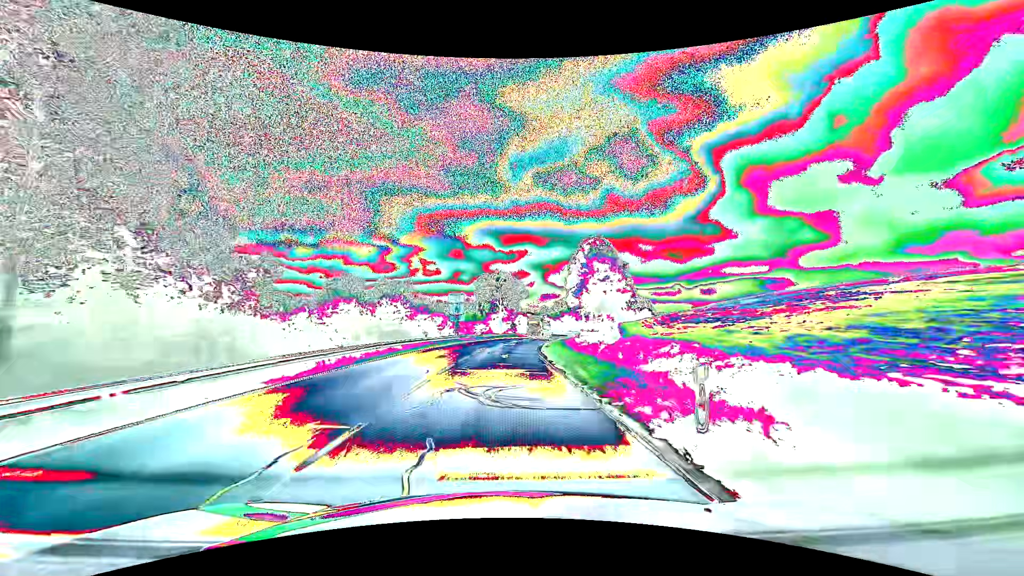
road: secondary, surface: asphalt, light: Day
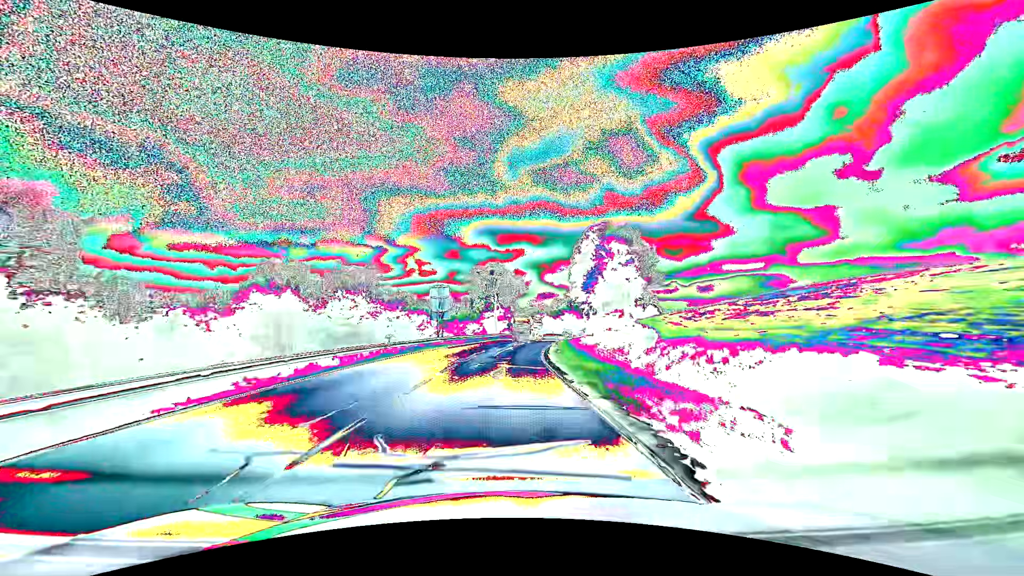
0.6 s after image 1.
(0.0, +11.1) m; 0°
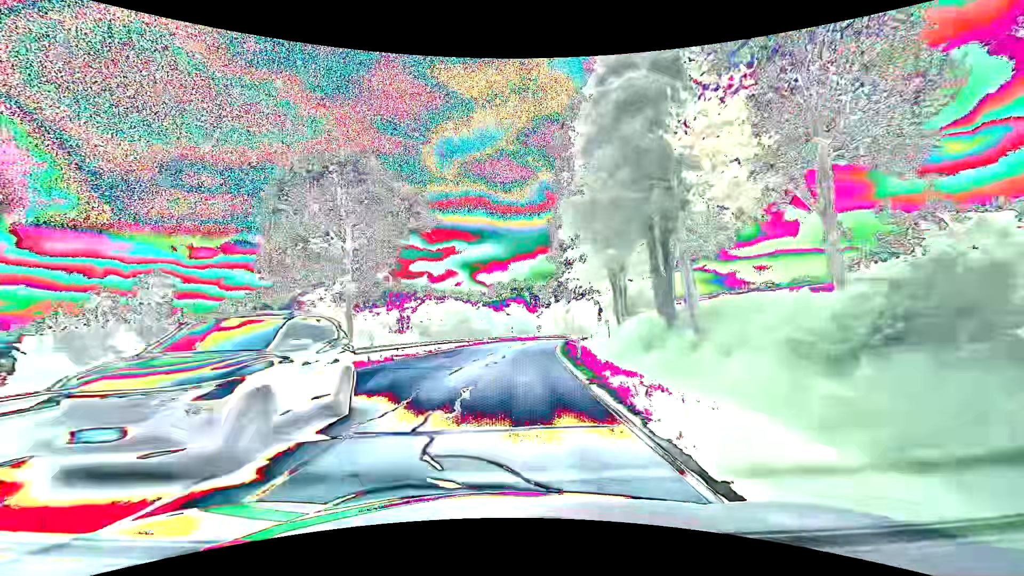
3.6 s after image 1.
(+3.1, +55.3) m; +8°
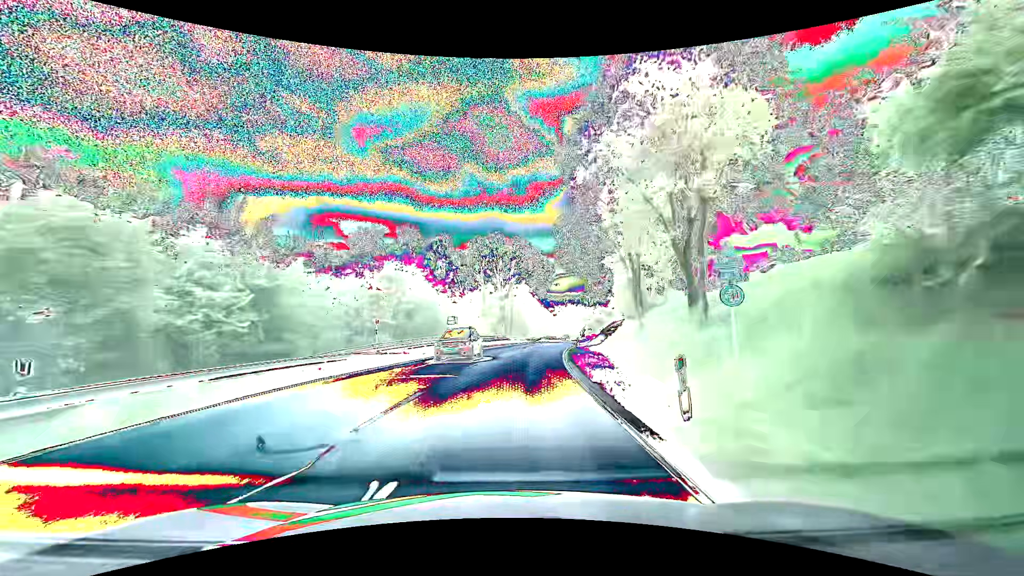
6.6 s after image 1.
(+4.0, +55.4) m; +9°
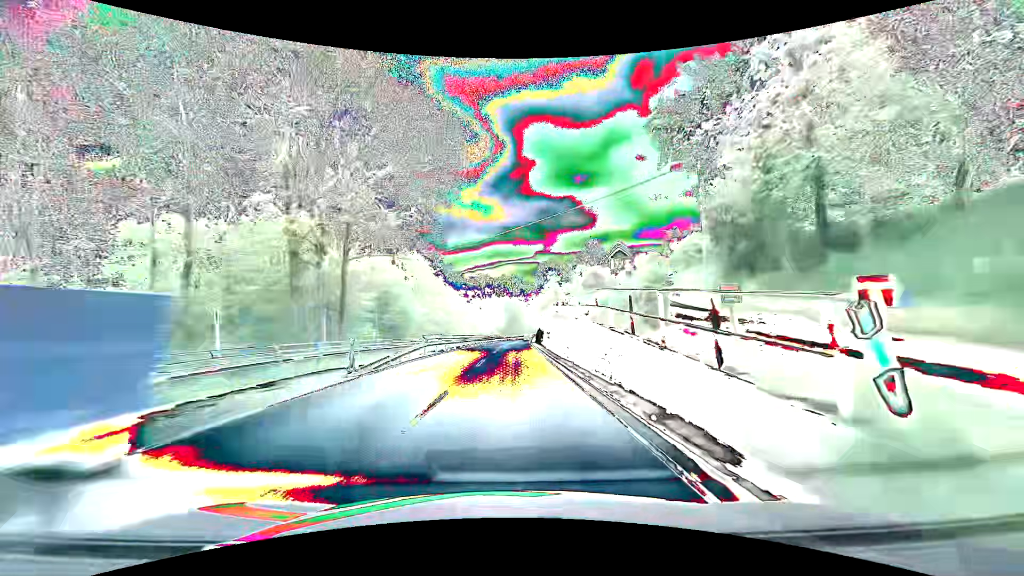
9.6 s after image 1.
(+5.1, +55.7) m; +10°
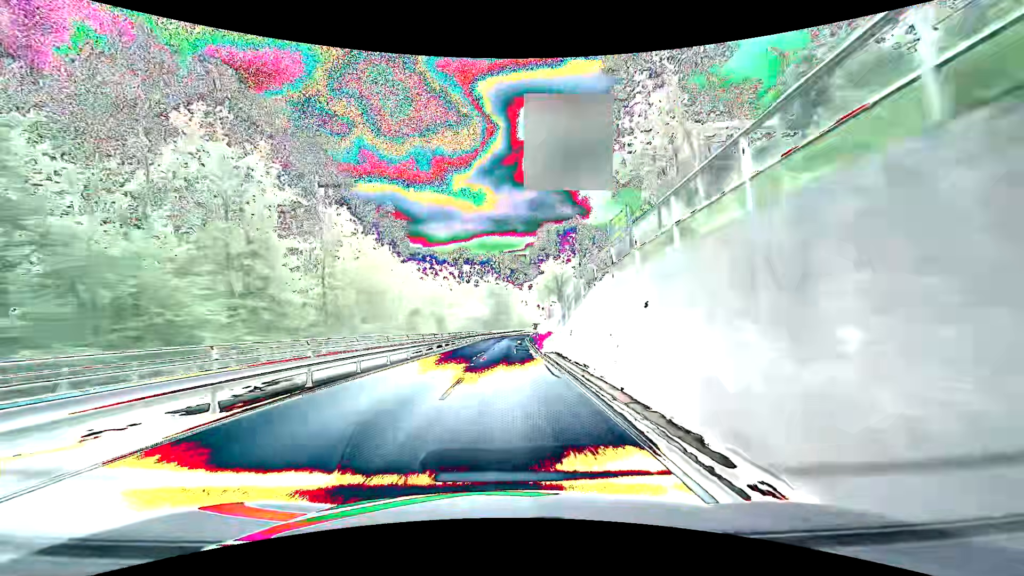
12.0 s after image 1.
(+0.5, +45.1) m; +1°
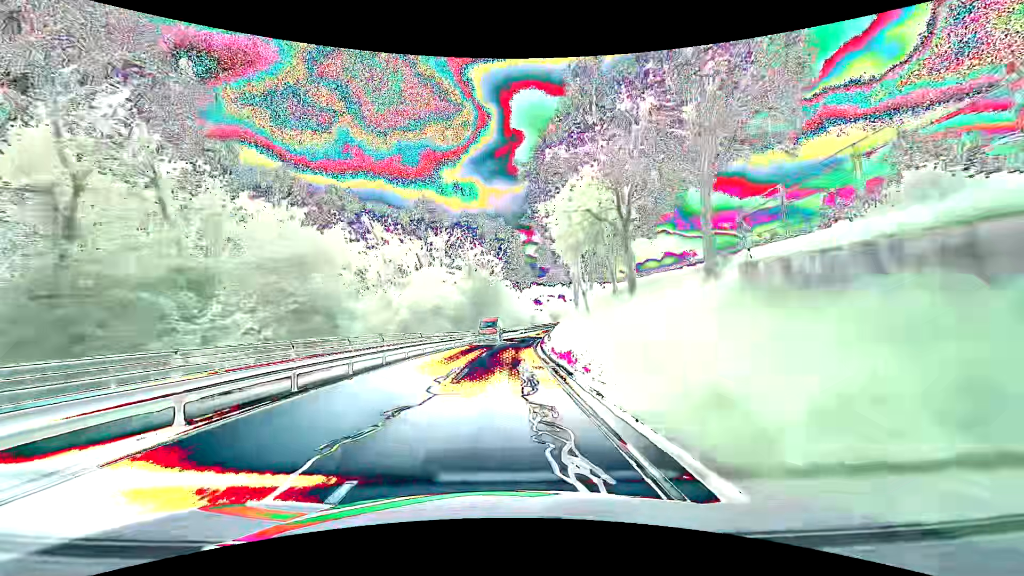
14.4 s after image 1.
(+0.5, +45.0) m; +1°
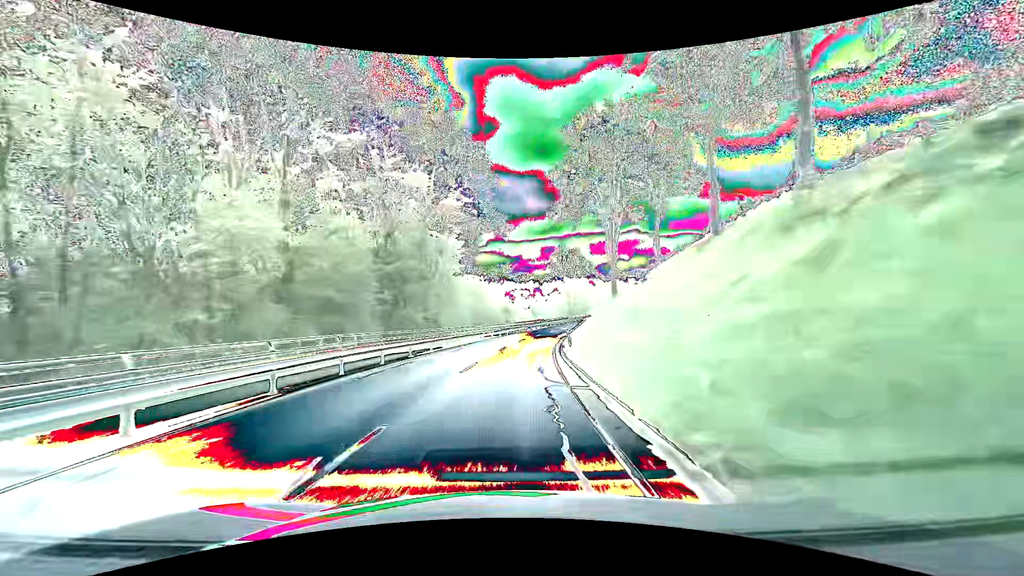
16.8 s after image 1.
(+1.0, +44.6) m; +4°
(0, +10) (0, +20) (+1, +30) (+2, +40) (+4, +50) (+5, +60) (+7, +69) (+10, +79) (+12, +89) (+15, +98) m
